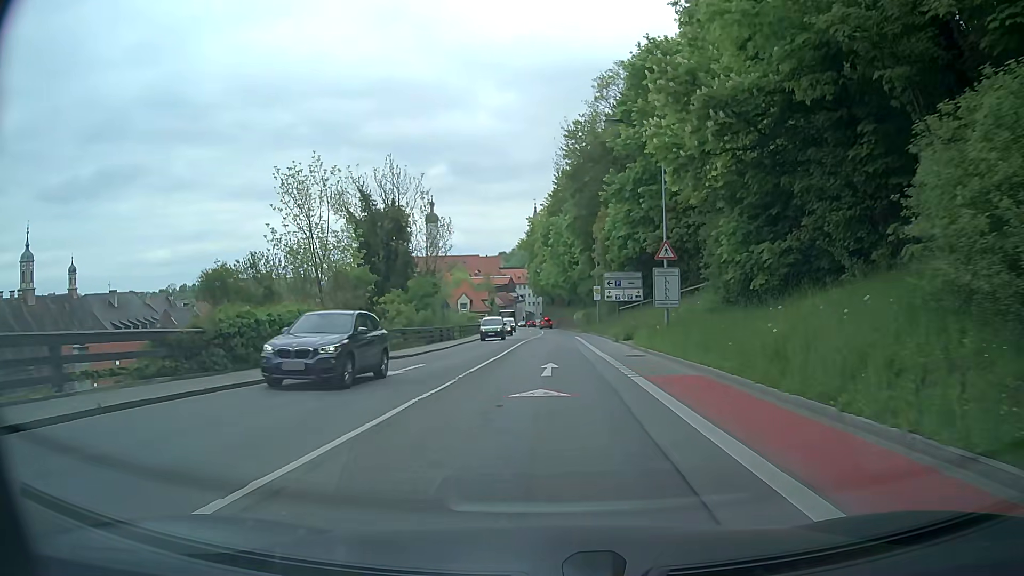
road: secondary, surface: asphalt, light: Day
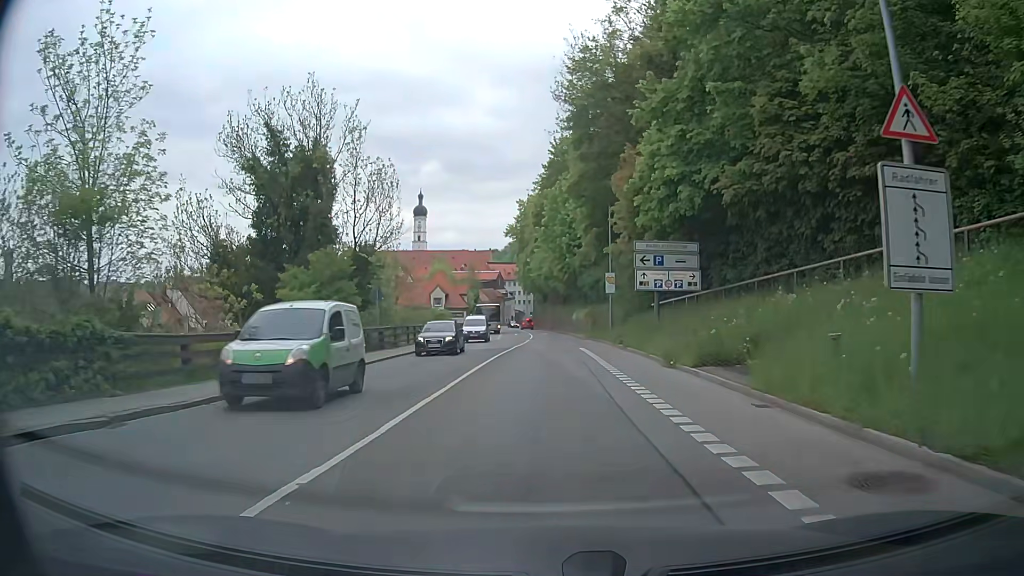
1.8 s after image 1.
(+0.1, +18.5) m; 0°
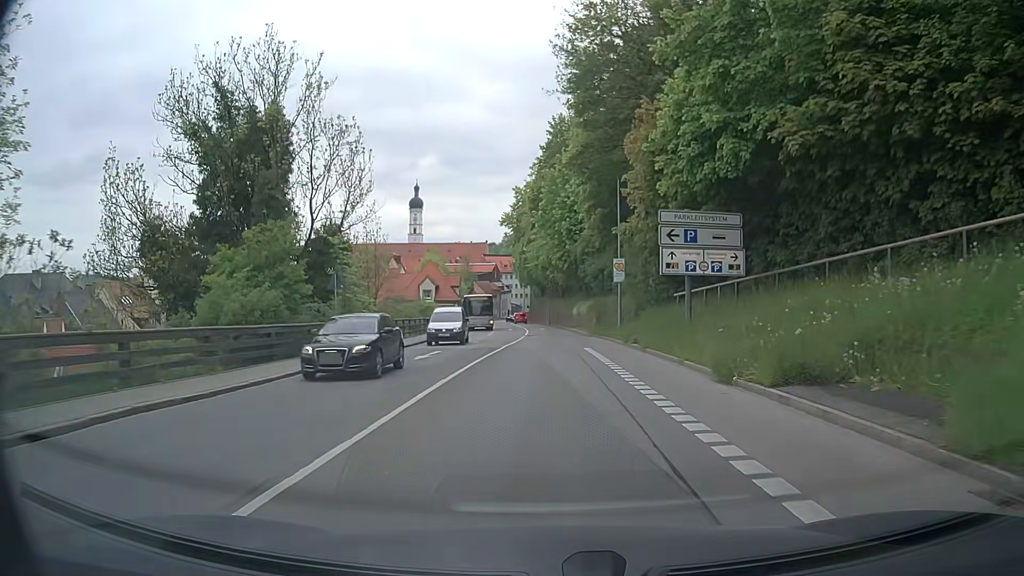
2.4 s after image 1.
(+0.1, +6.2) m; +1°
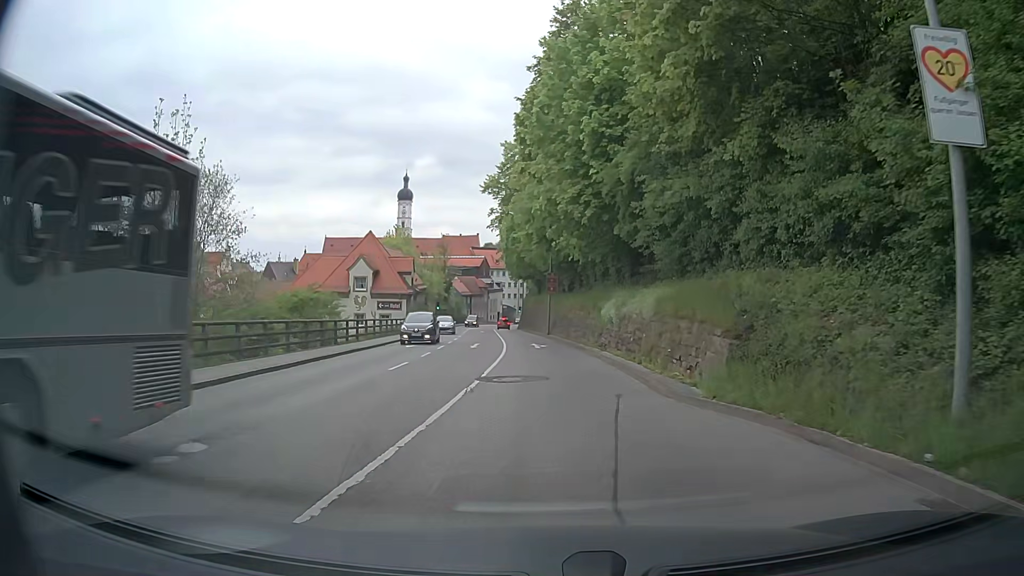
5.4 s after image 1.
(+0.1, +29.4) m; 0°
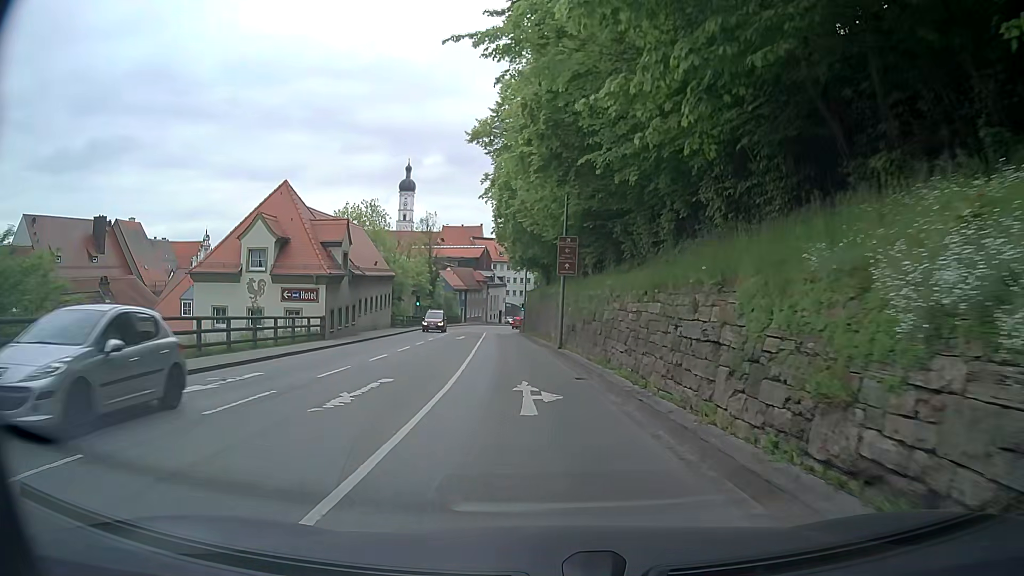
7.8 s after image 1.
(+0.1, +21.2) m; -1°
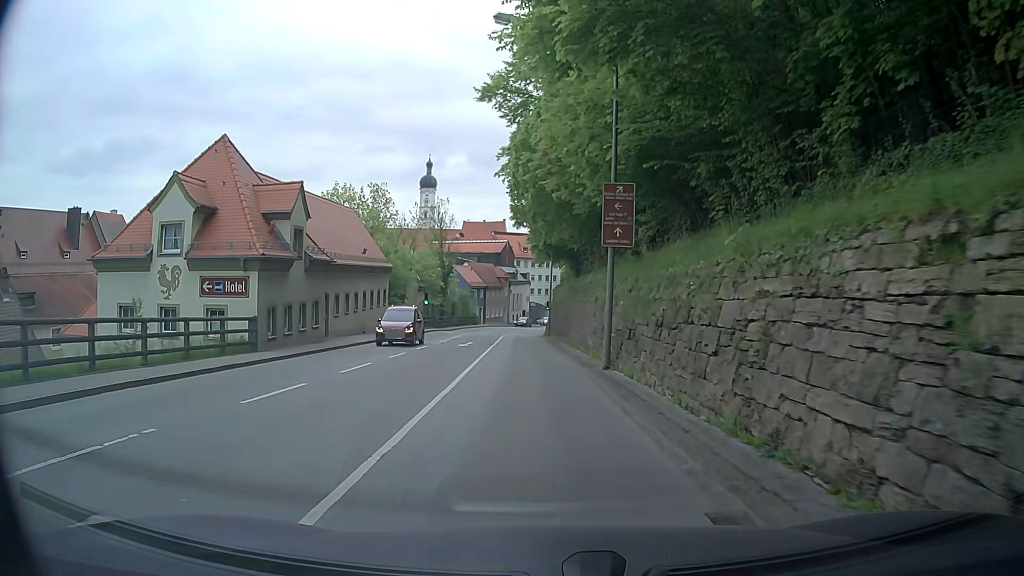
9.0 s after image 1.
(-0.3, +10.6) m; -3°
